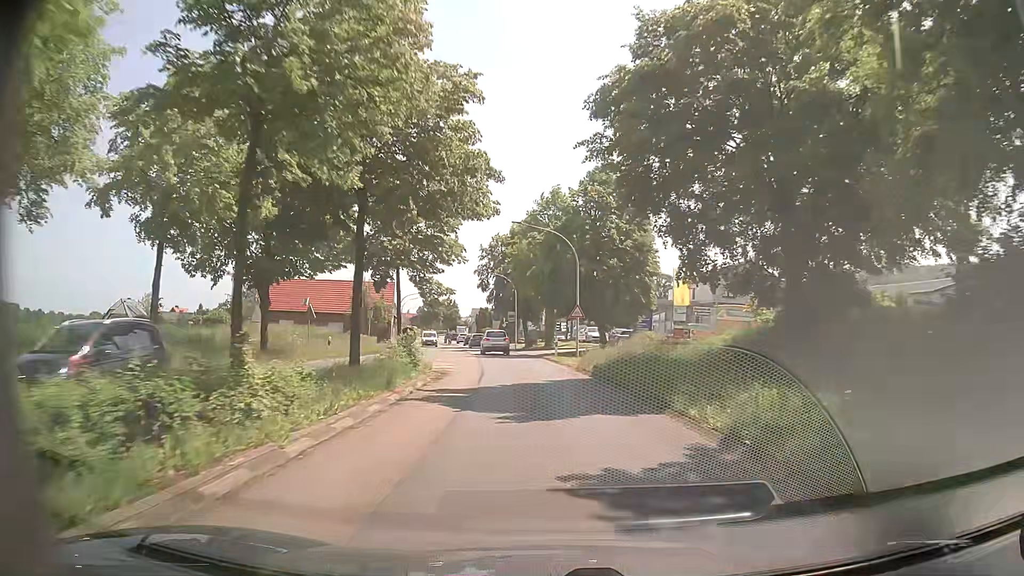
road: primary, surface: asphalt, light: Day
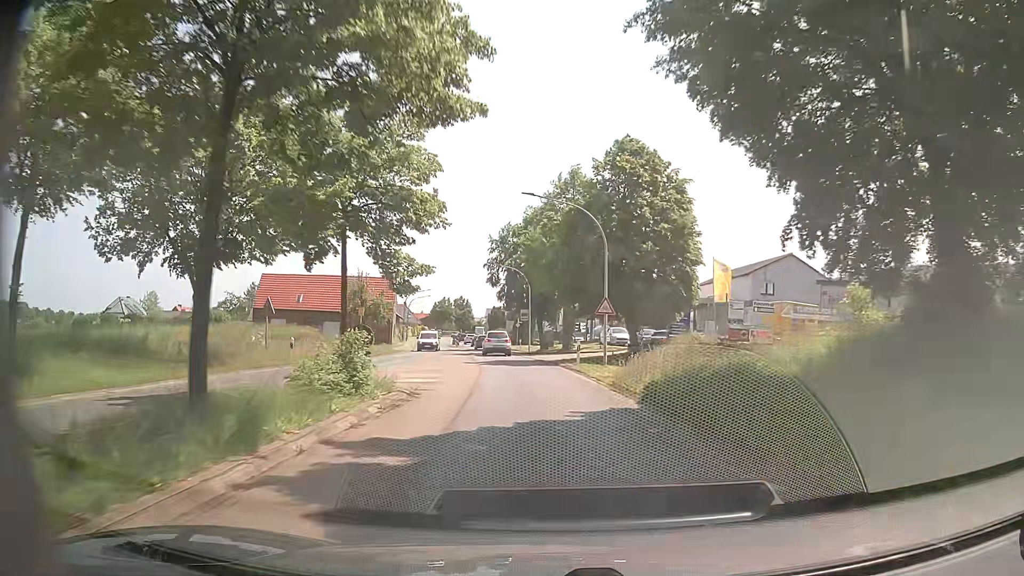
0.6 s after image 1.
(-0.2, +8.0) m; -2°
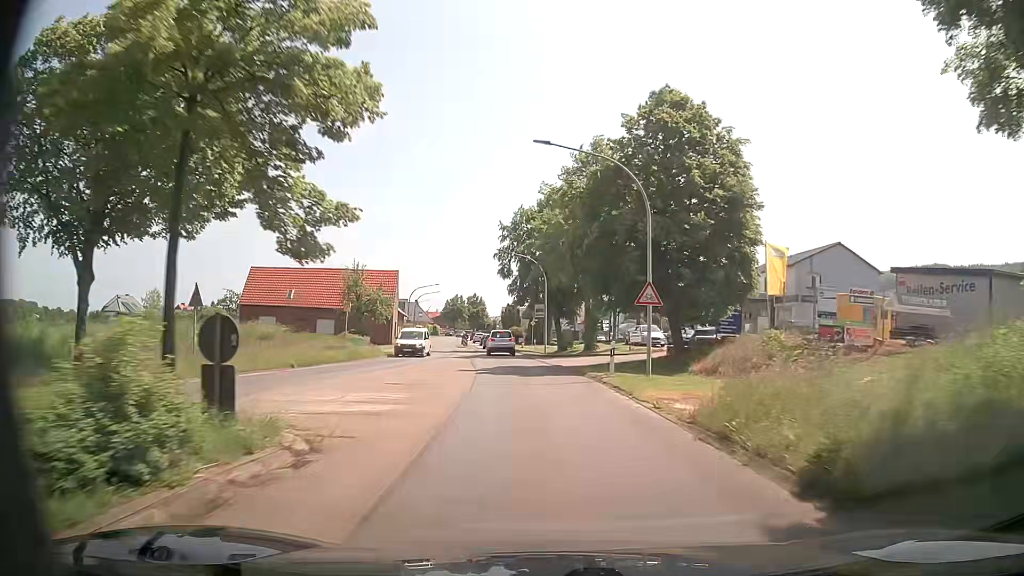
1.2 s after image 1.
(-0.1, +8.0) m; -1°
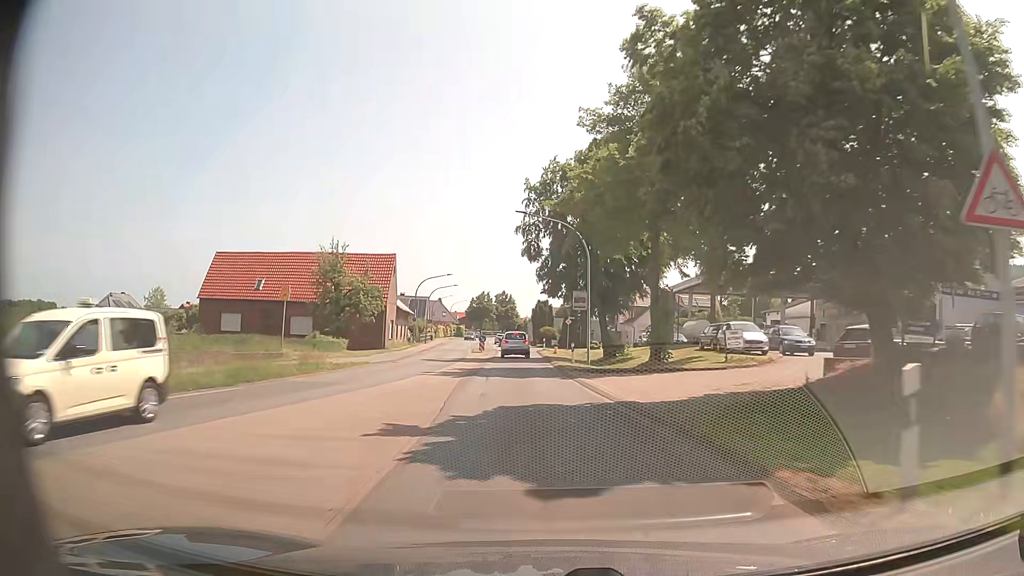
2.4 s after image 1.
(-0.3, +15.9) m; -2°
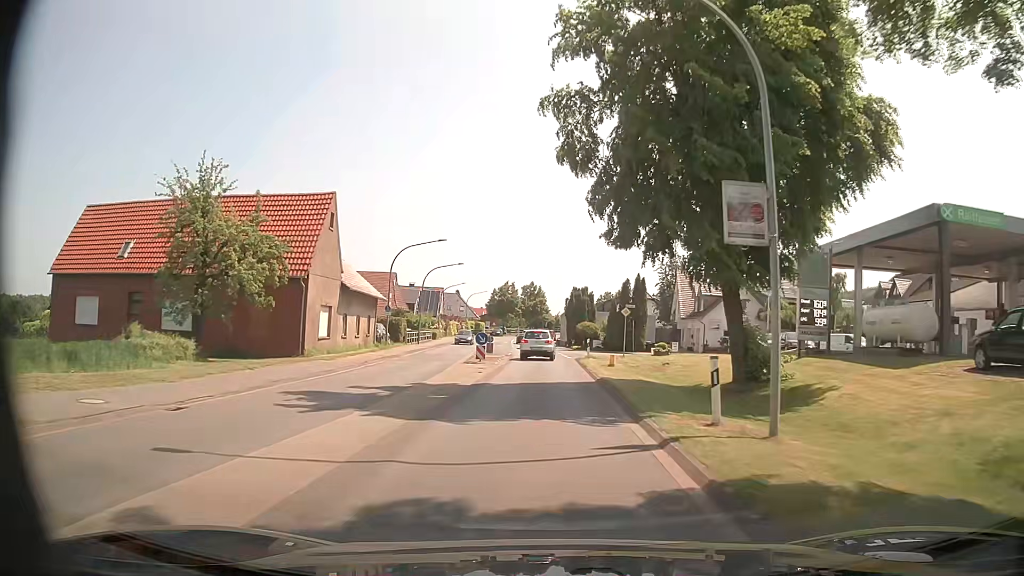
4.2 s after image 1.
(-0.9, +23.9) m; -3°
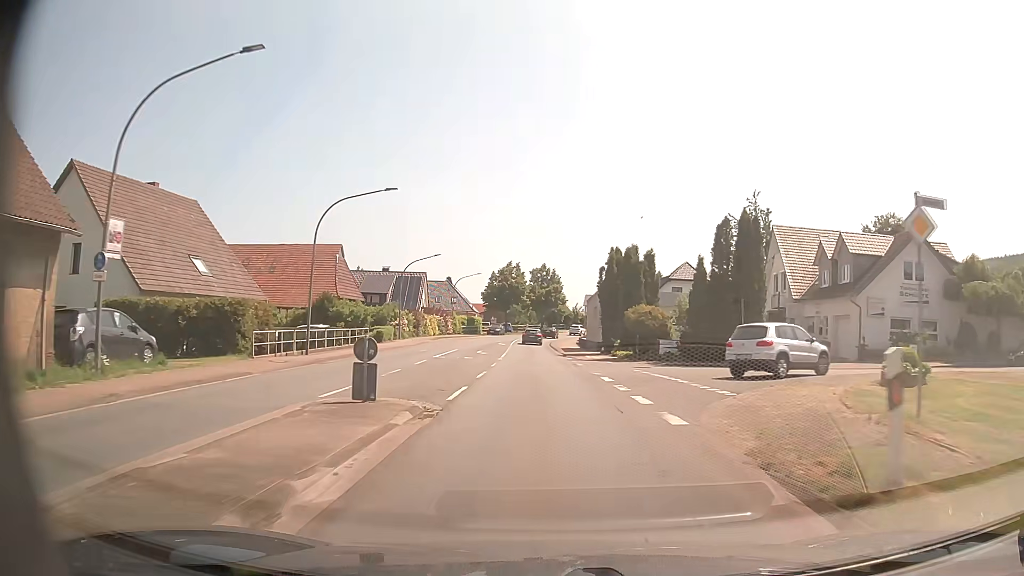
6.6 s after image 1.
(-0.1, +32.2) m; -1°
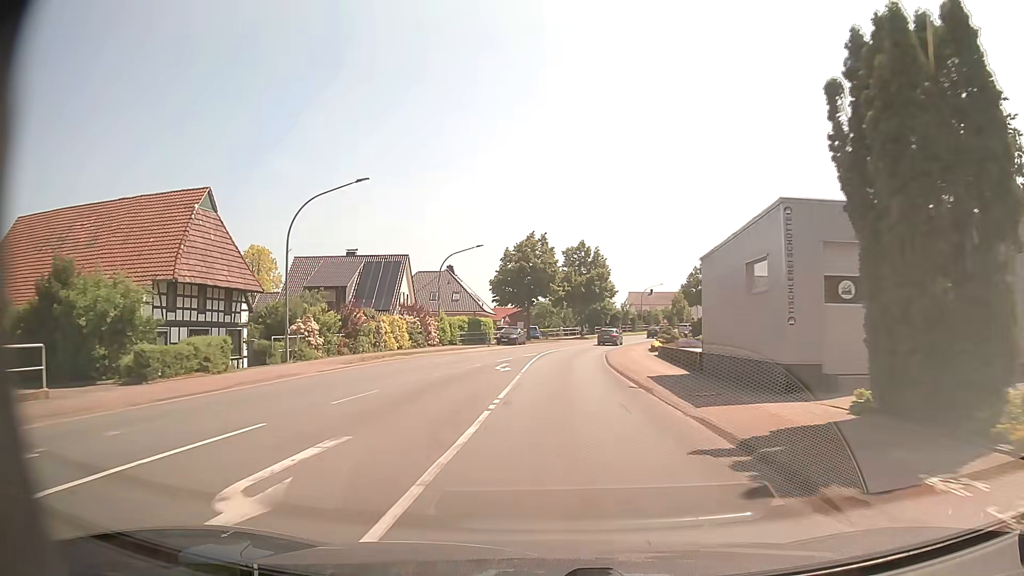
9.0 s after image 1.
(-0.8, +33.1) m; -3°
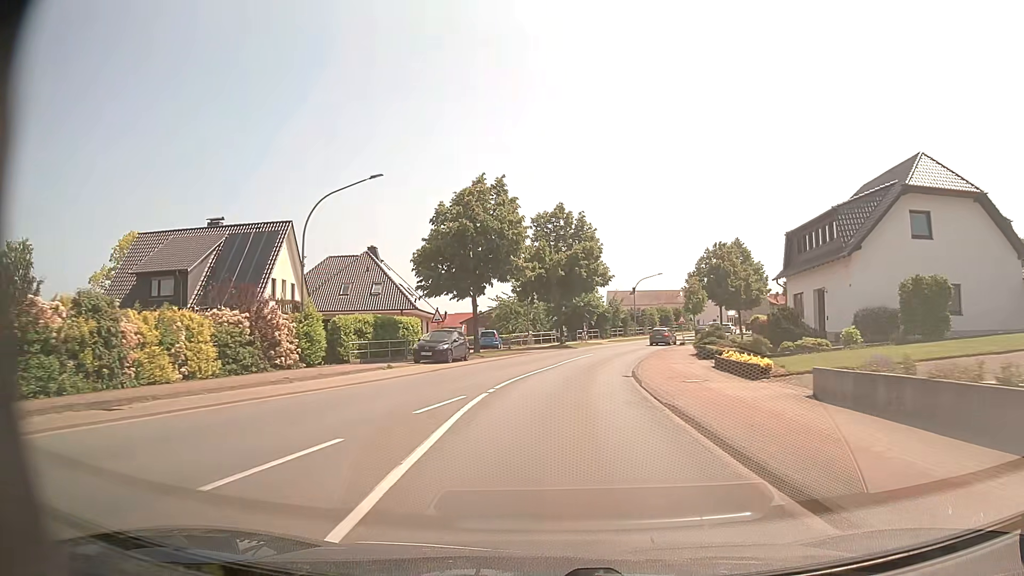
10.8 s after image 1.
(+0.4, +25.1) m; +3°
(0, +10) (+1, +20) (+2, +30) (+4, +40) (+6, +49) (+9, +59) (+13, +68) (+17, +77) (+21, +86) (+26, +95) m
